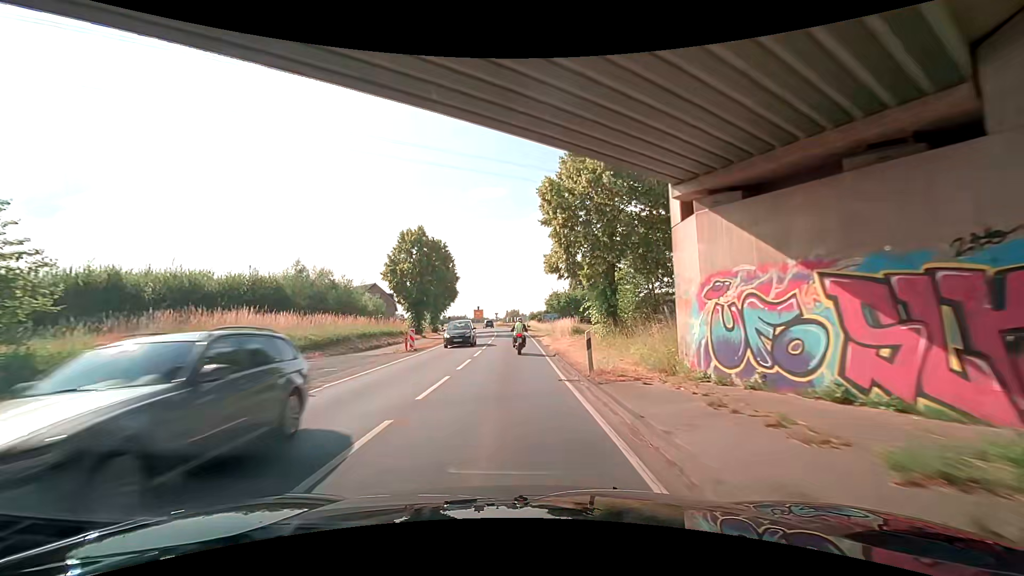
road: secondary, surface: asphalt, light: Day
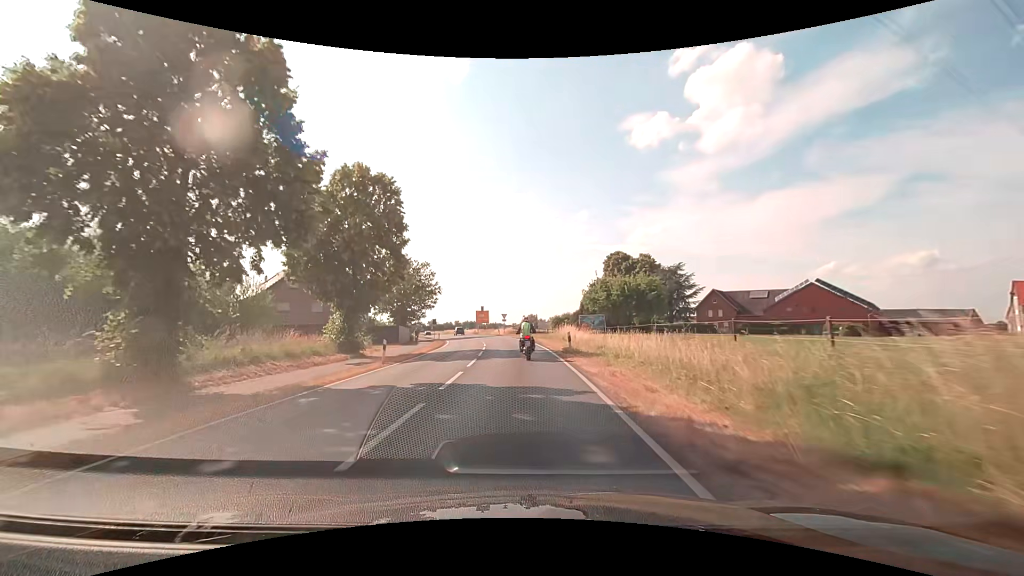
(-0.8, +40.4) m; -2°
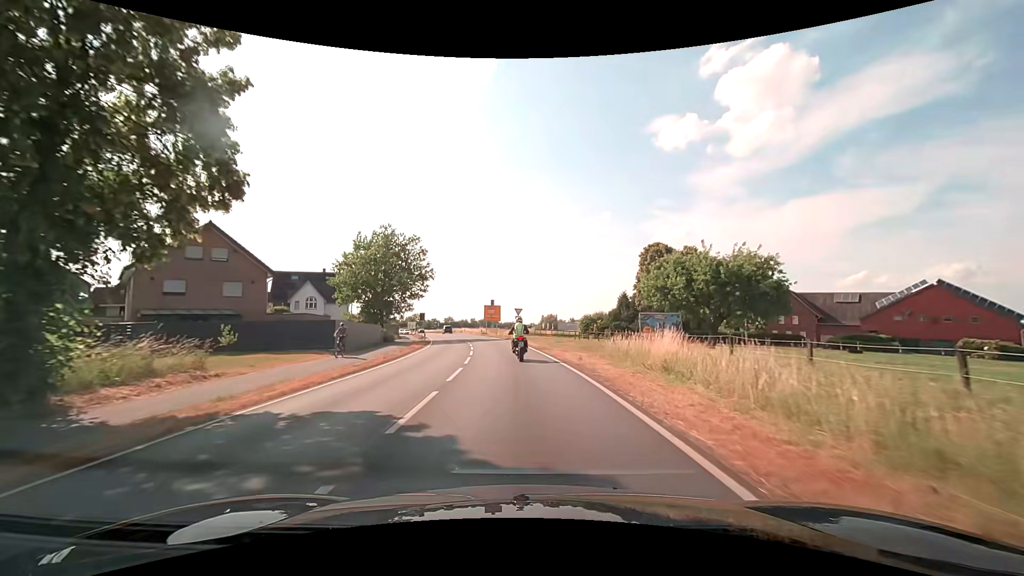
(-0.3, +22.4) m; -2°
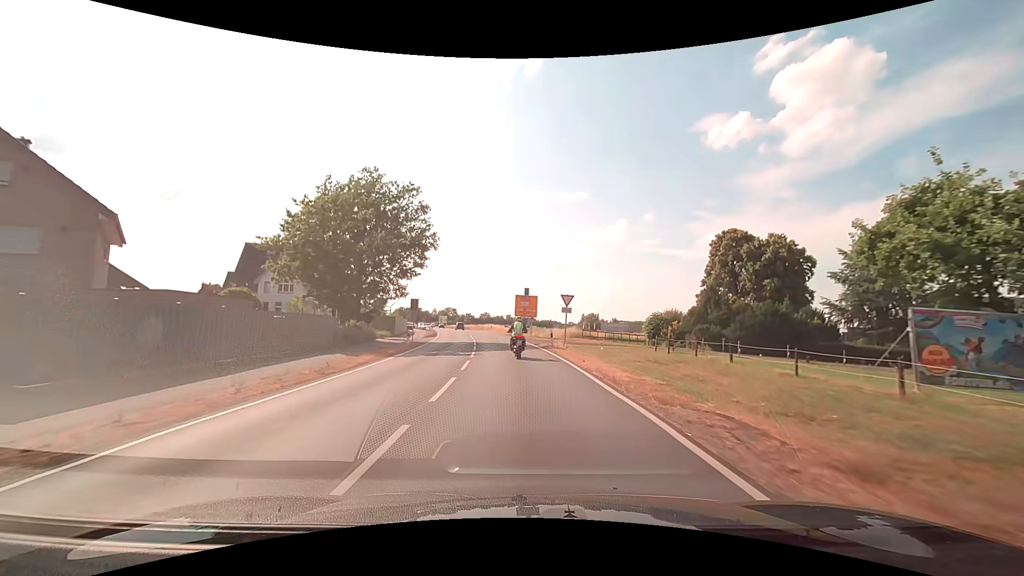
(-0.7, +21.6) m; -4°
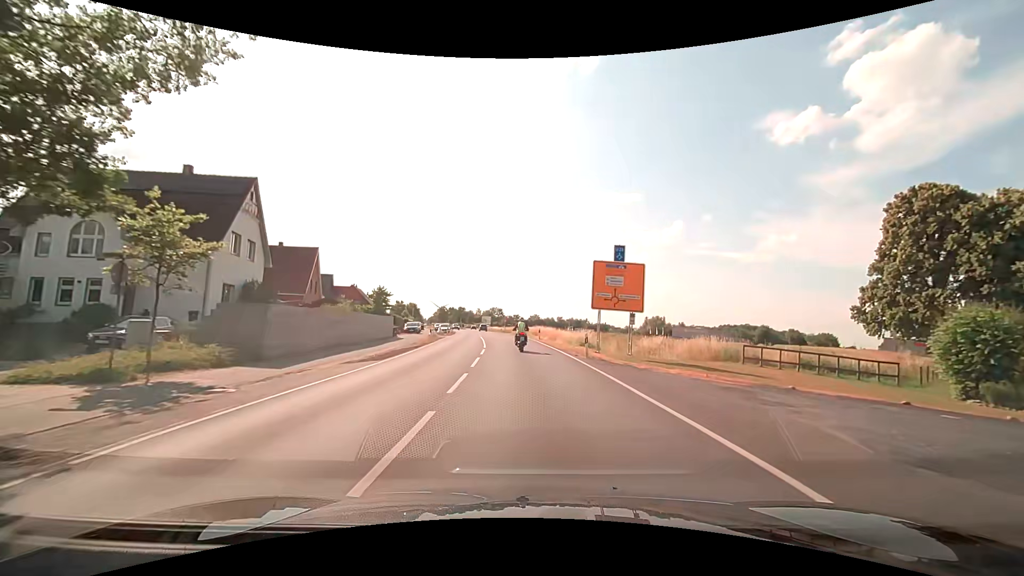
(-1.8, +35.0) m; -6°
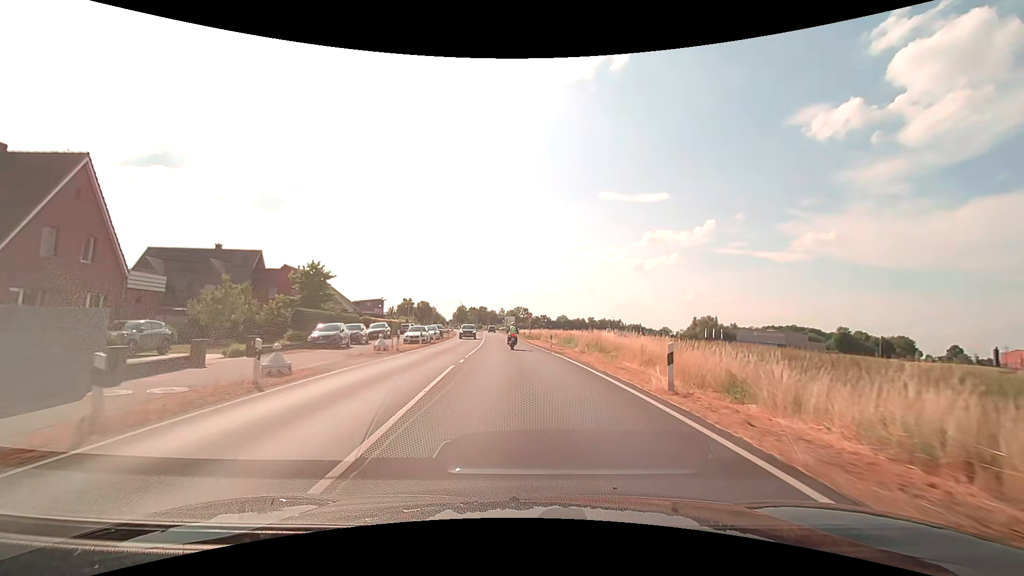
(-1.0, +34.1) m; -3°
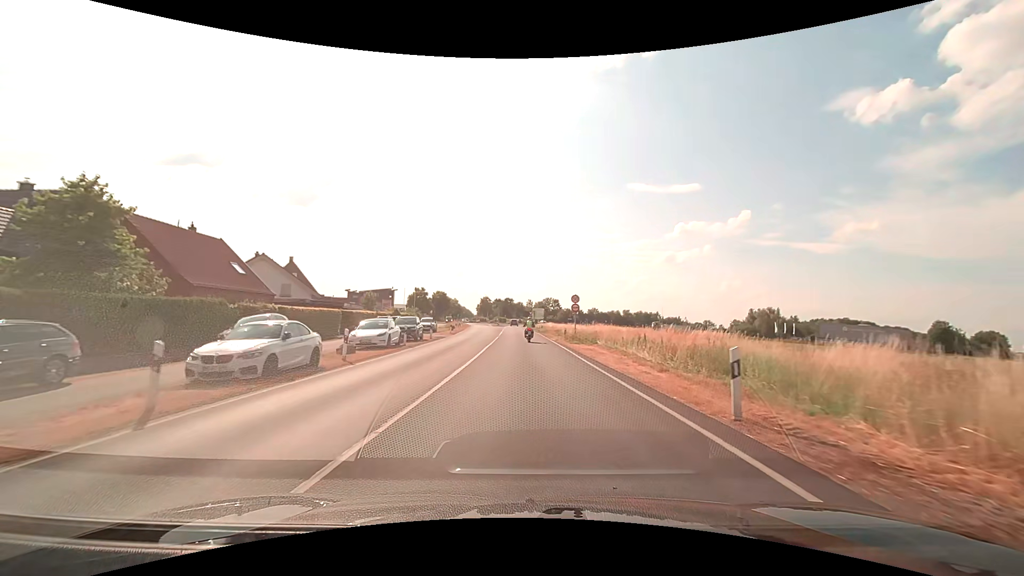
(-0.6, +27.1) m; -2°
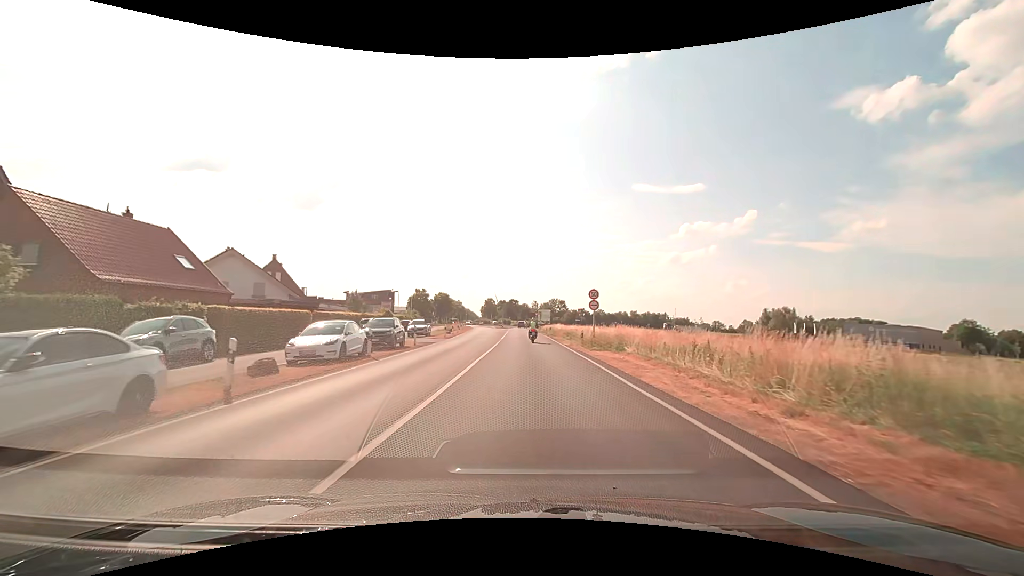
(-0.1, +6.9) m; -1°
(0, +10) (0, +20) (0, +30) (0, +40) (0, +50) (0, +60) (0, +70) (-1, +80) (-1, +90) (-1, +100) m
